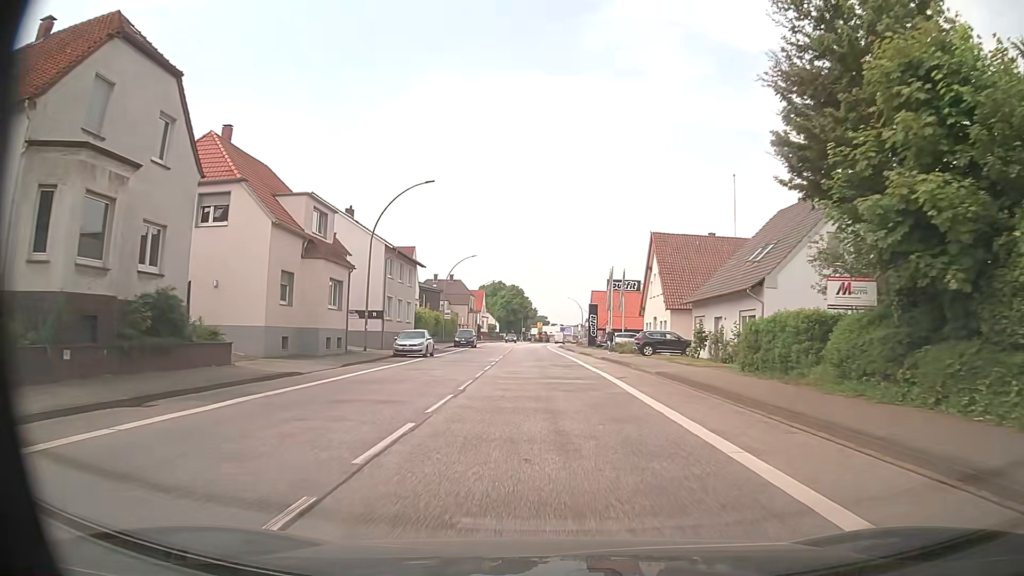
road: primary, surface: asphalt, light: Day
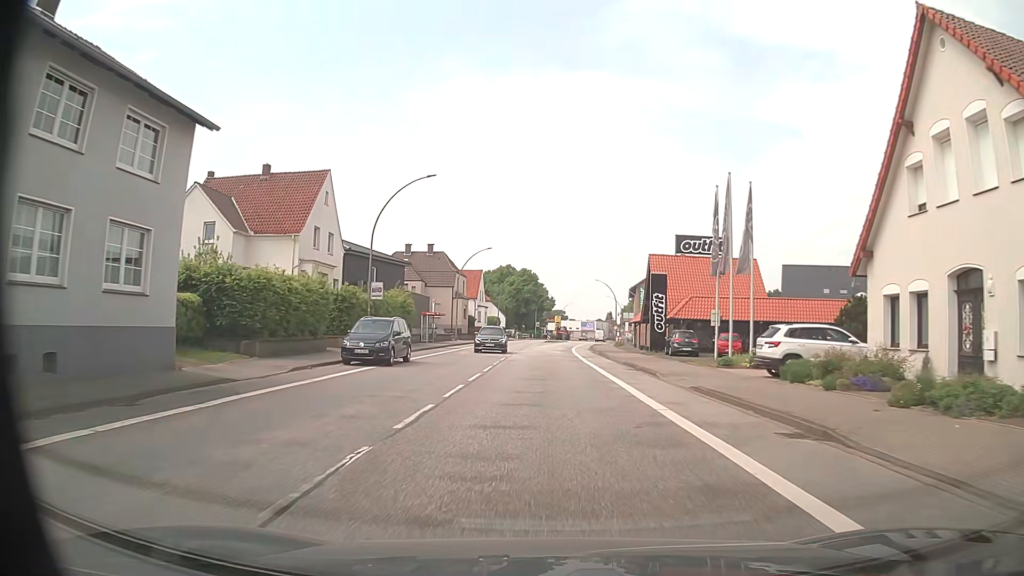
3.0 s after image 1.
(-1.0, +38.2) m; -2°
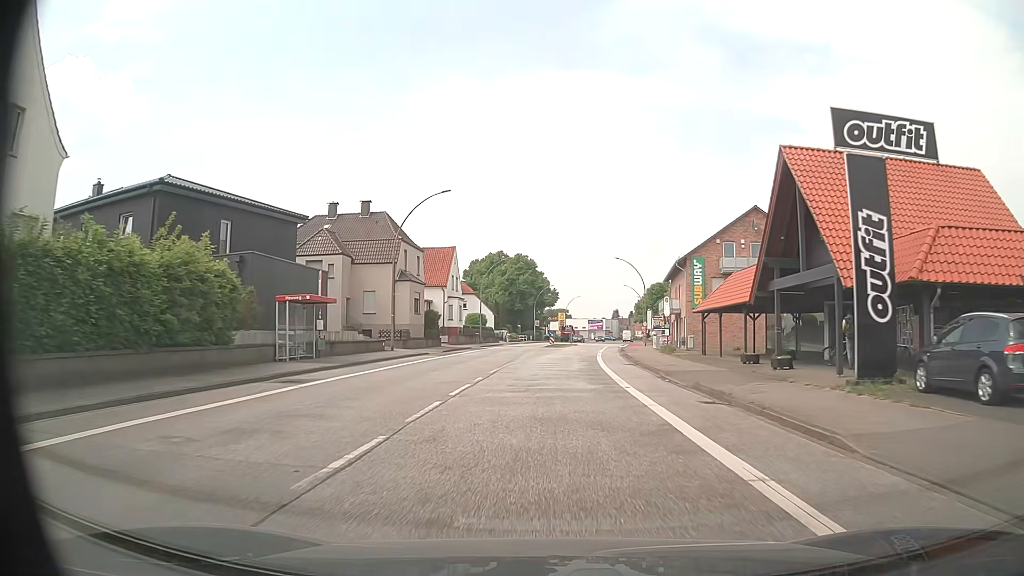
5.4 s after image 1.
(0.0, +30.7) m; 0°
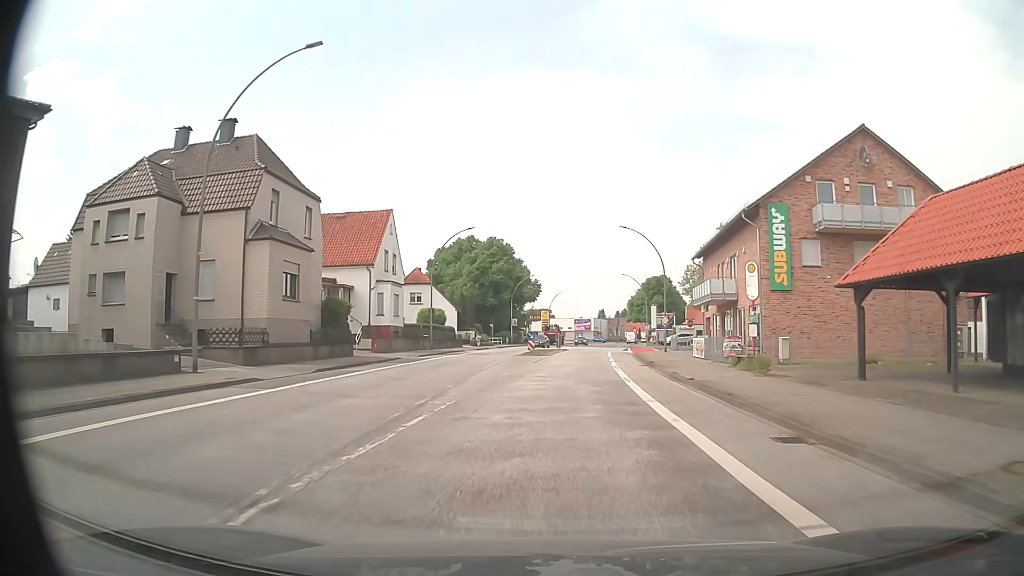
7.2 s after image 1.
(+0.2, +22.9) m; +1°
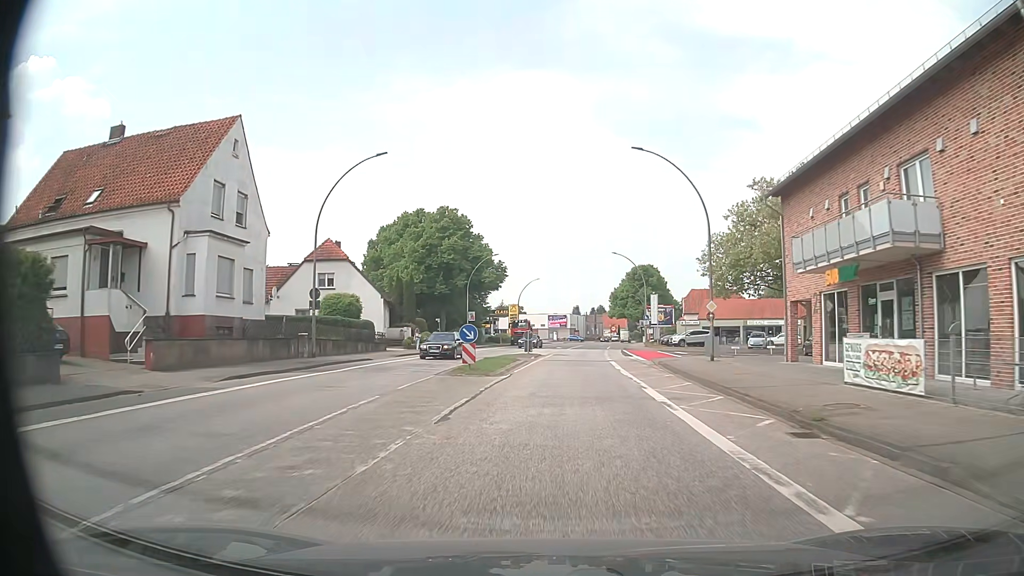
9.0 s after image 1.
(+0.5, +22.9) m; +2°
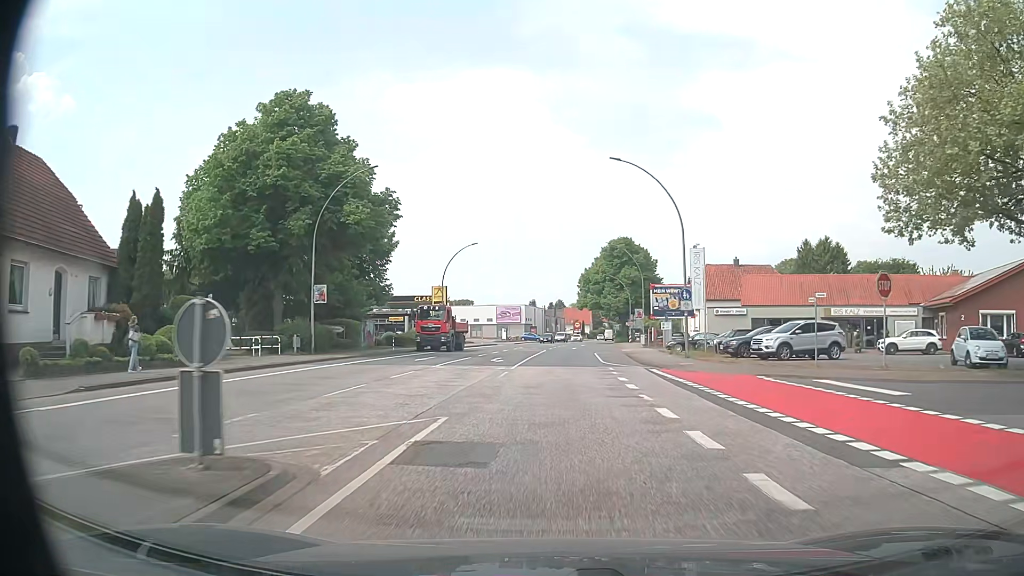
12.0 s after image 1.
(+1.4, +38.2) m; +4°
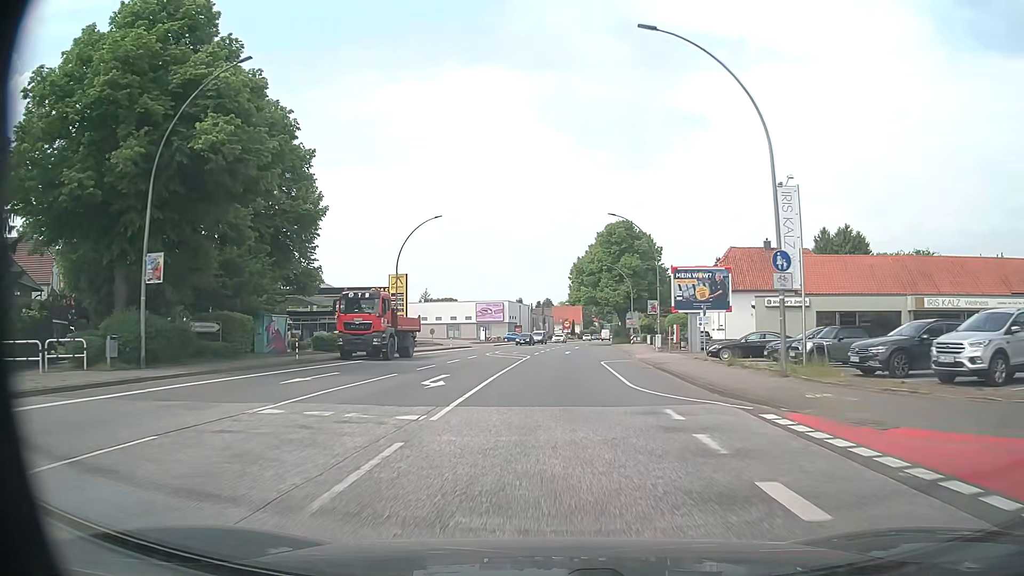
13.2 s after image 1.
(+0.2, +15.3) m; +1°
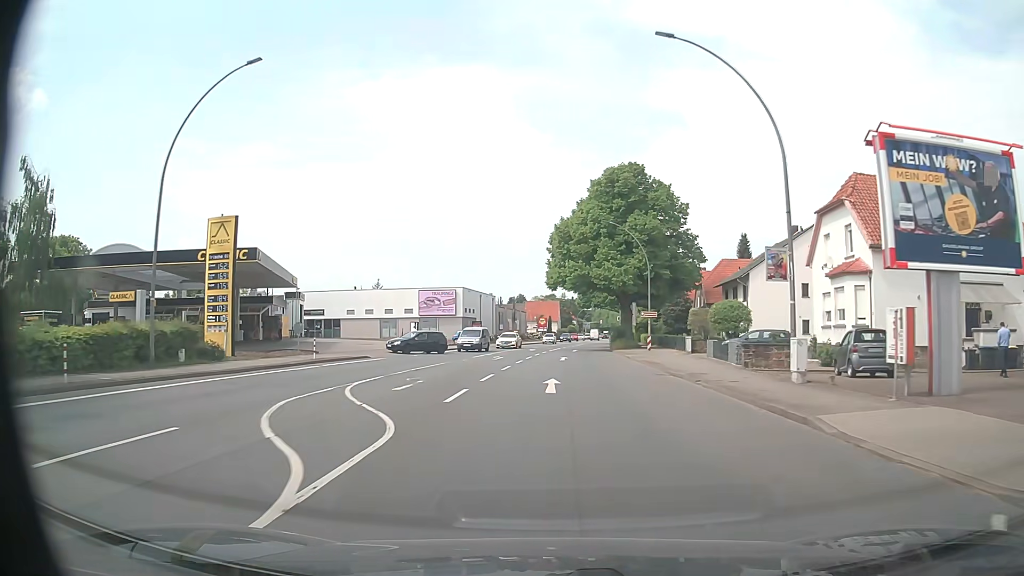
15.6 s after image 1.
(+0.5, +30.6) m; +2°
(0, +10) (0, +20) (+1, +30) (+1, +40) (+2, +50) (+2, +60) (+3, +70) (+4, +80) (+6, +90) (+7, +100) m
